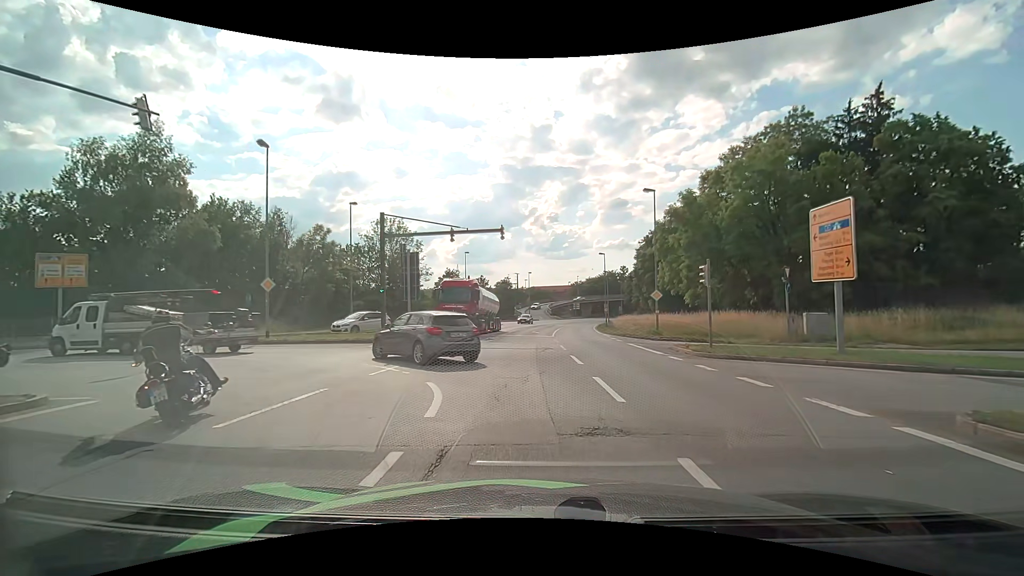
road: primary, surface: asphalt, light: Day
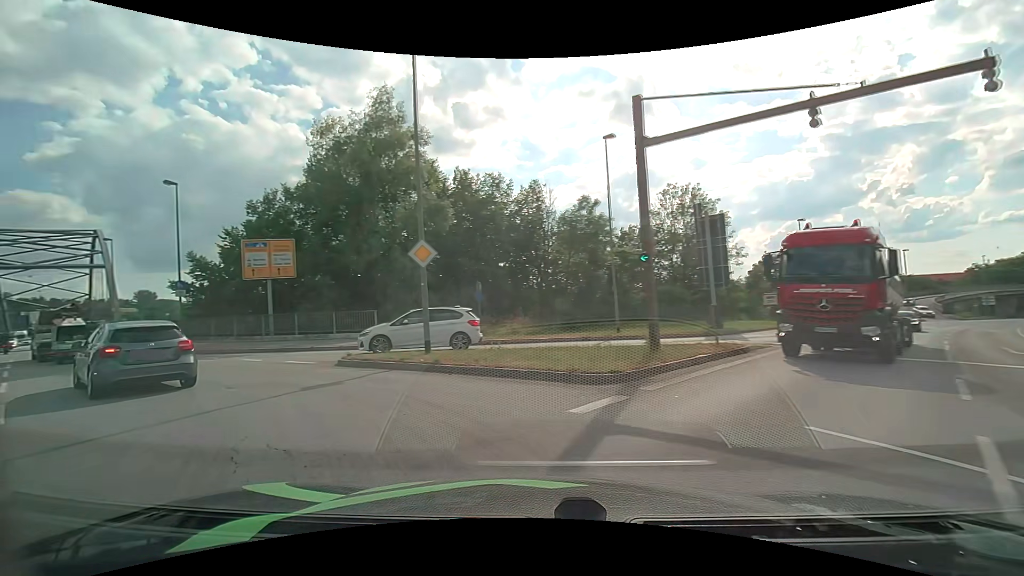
(-3.0, +15.6) m; -33°
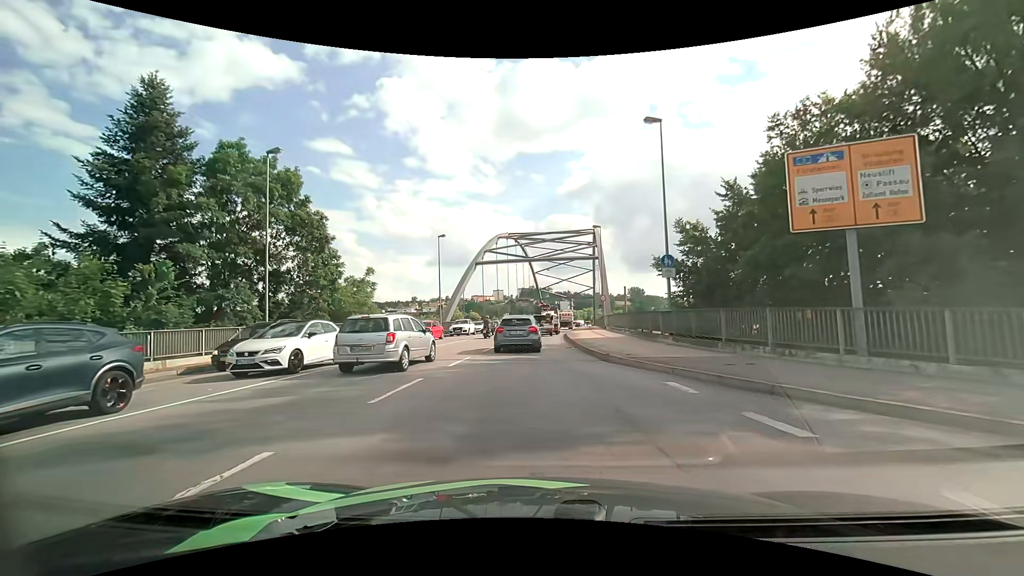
(-8.1, +12.7) m; -50°
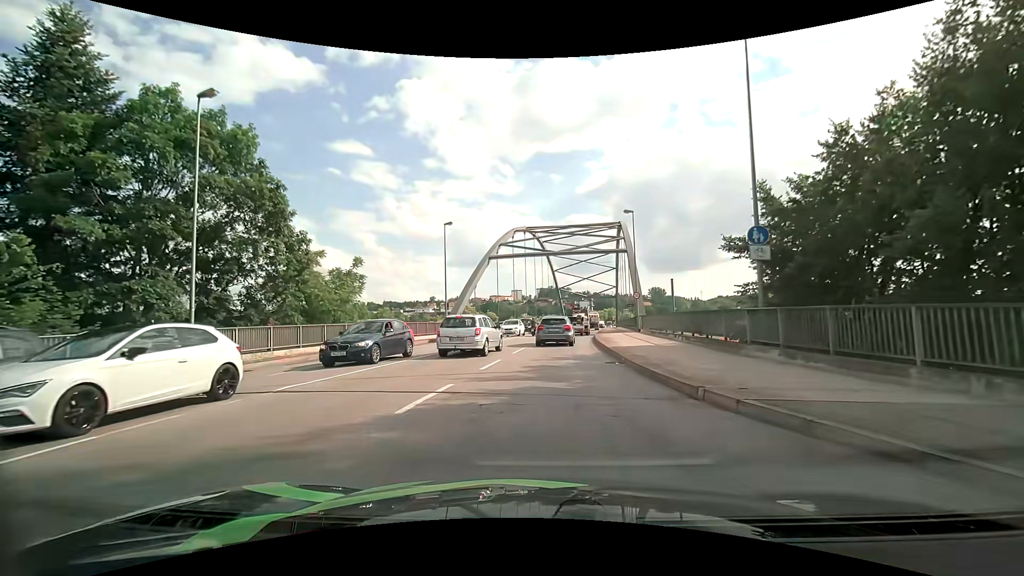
(-0.2, +7.1) m; -2°
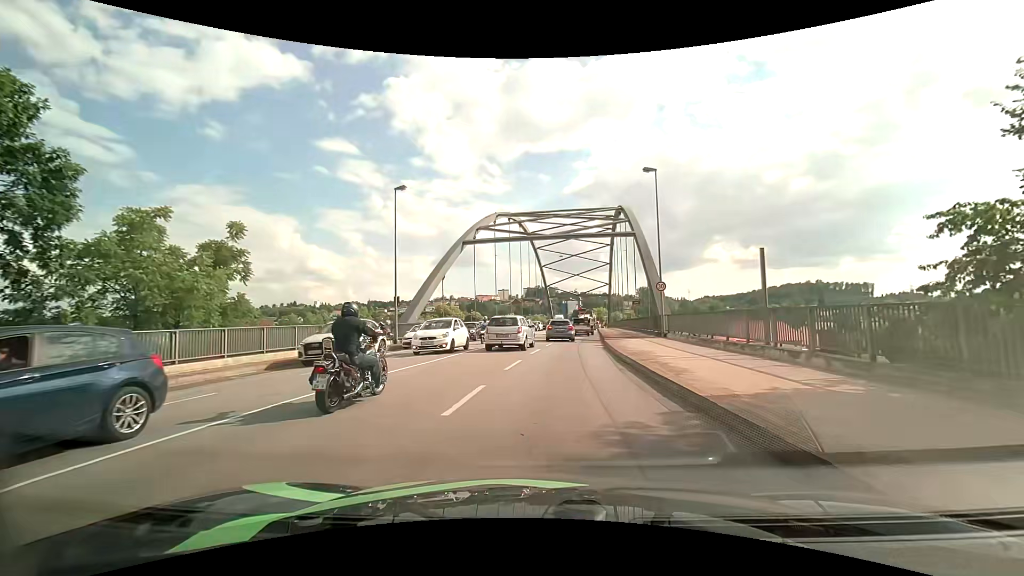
(0.0, +12.3) m; +1°
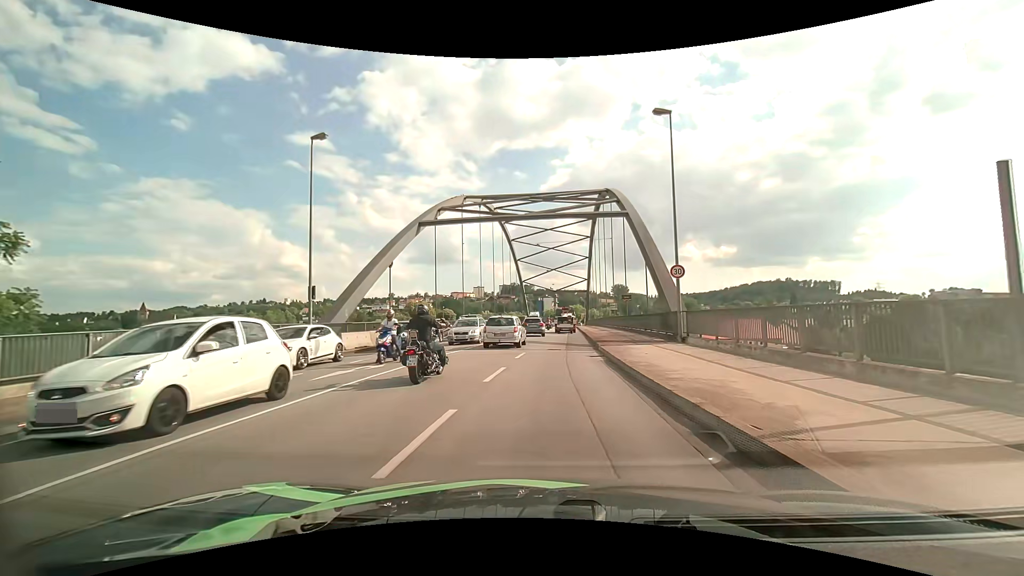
(+0.2, +8.6) m; +2°
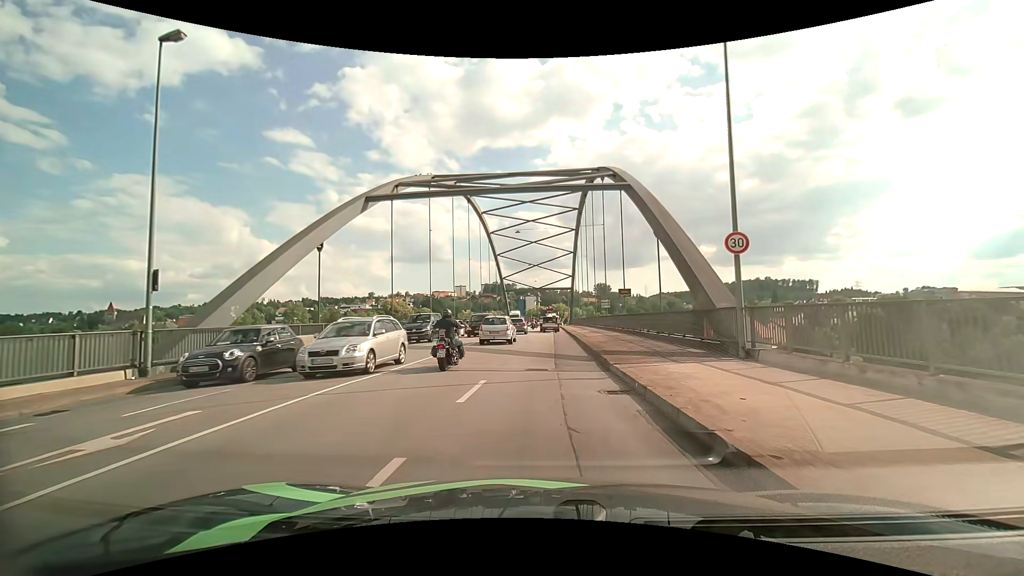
(+0.2, +8.4) m; +2°
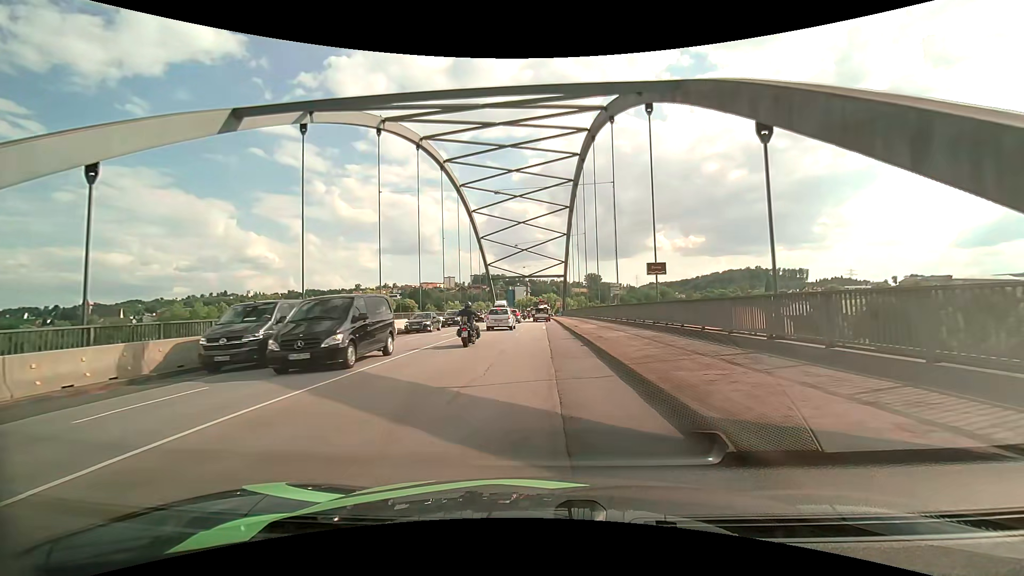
(+0.1, +12.9) m; +1°
(0, +10) (0, +20) (0, +30) (0, +40) (0, +50) (0, +60) (0, +70) (0, +80) (+1, +90) (+1, +100) m
